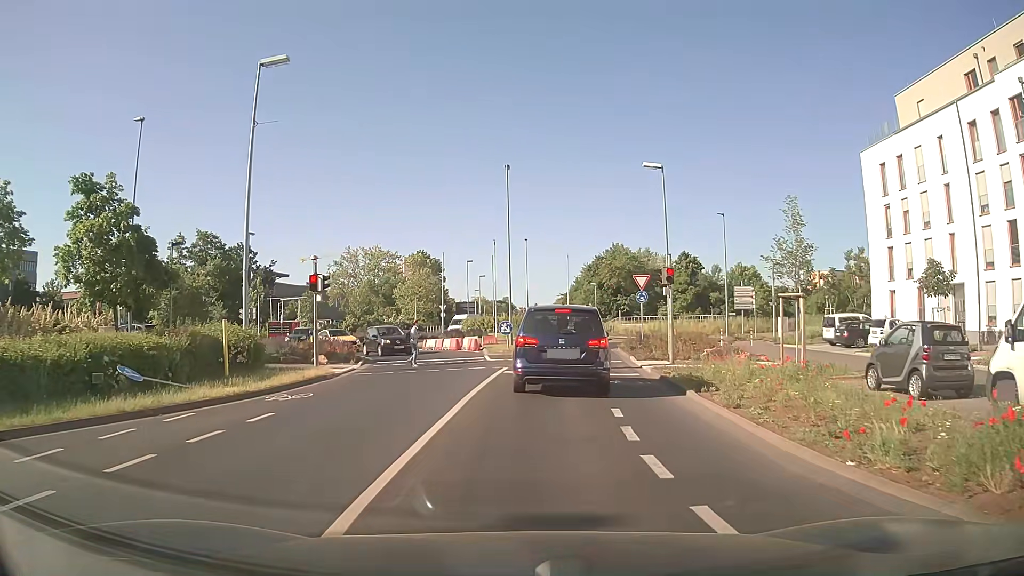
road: secondary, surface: asphalt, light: Day
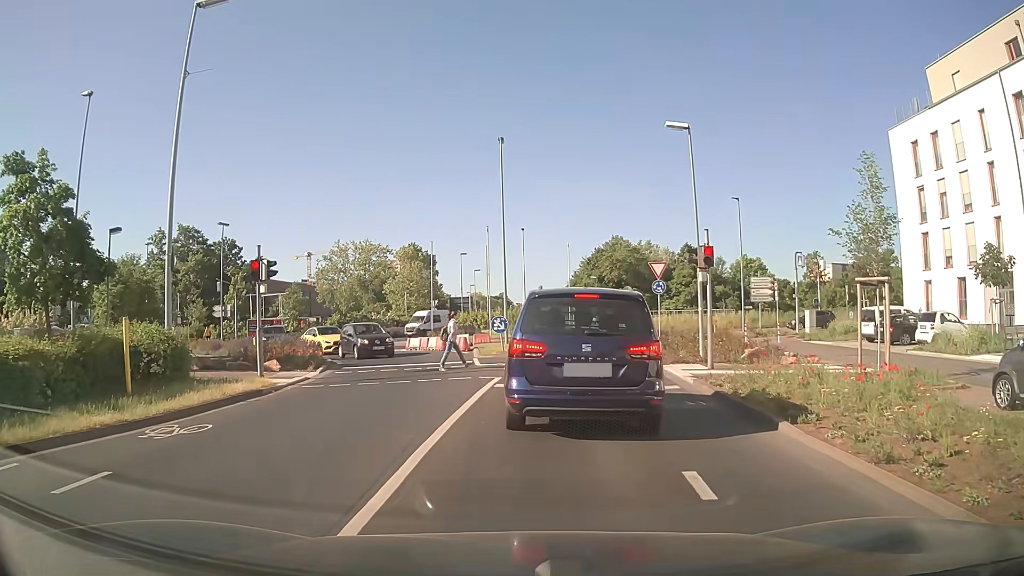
(0.0, +4.7) m; 0°
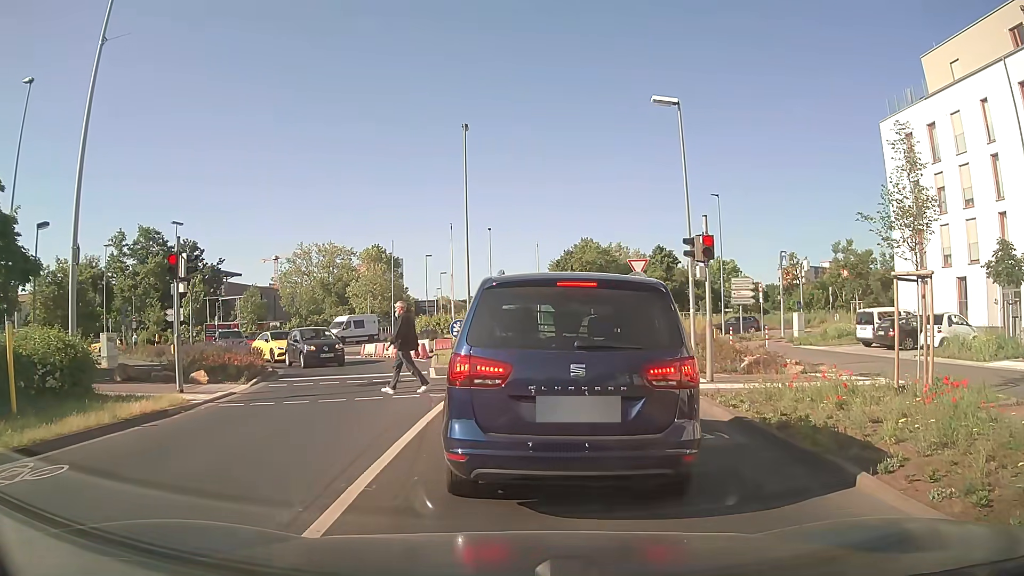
(+0.1, +2.8) m; +3°
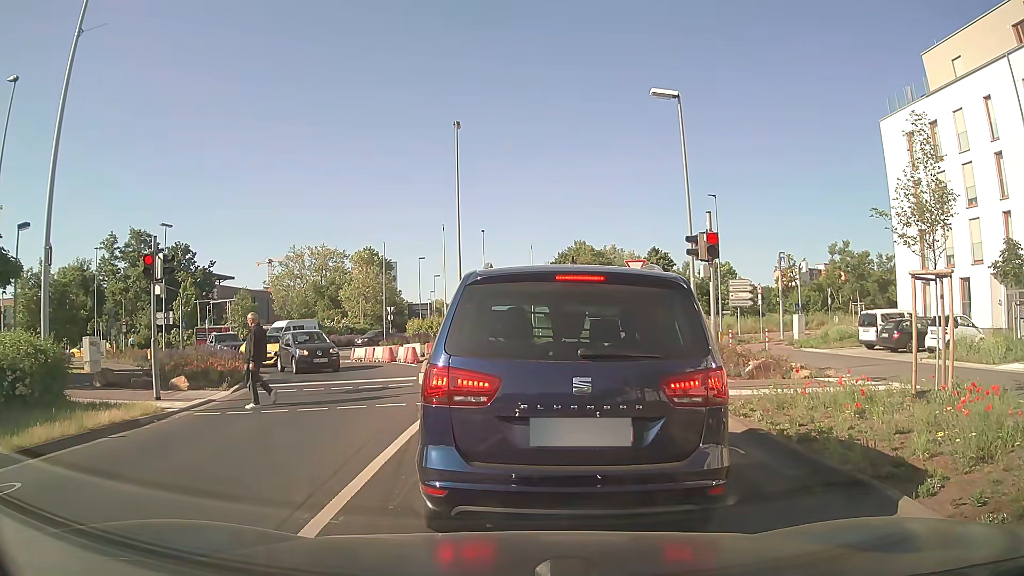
(0.0, +0.8) m; 0°
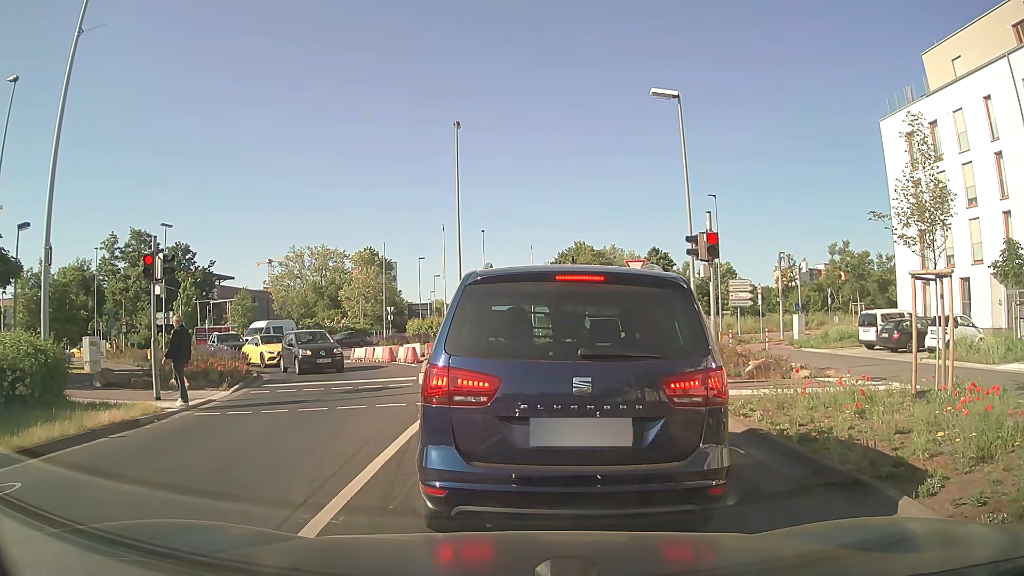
(0.0, 0.0) m; 0°
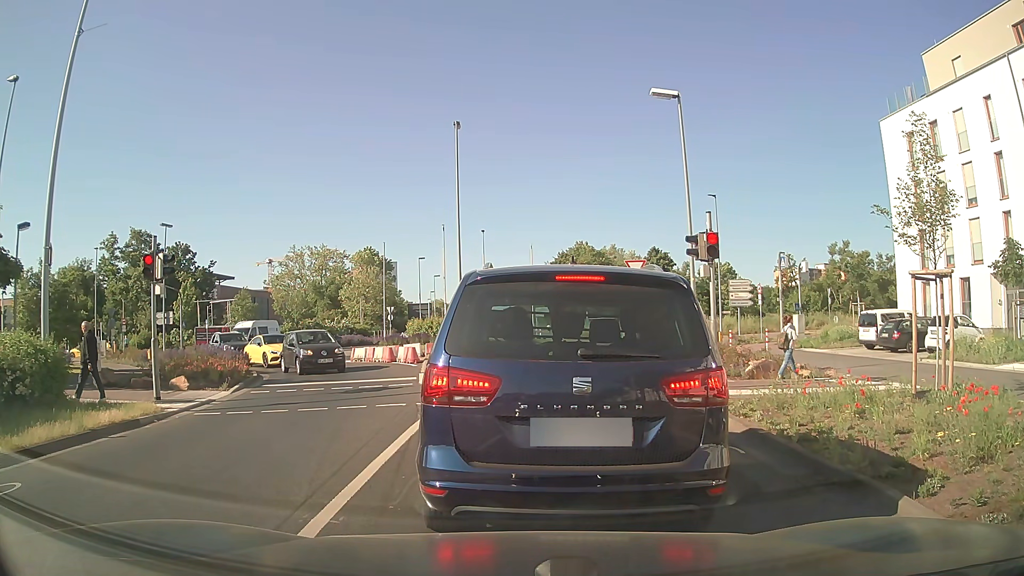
(0.0, 0.0) m; 0°
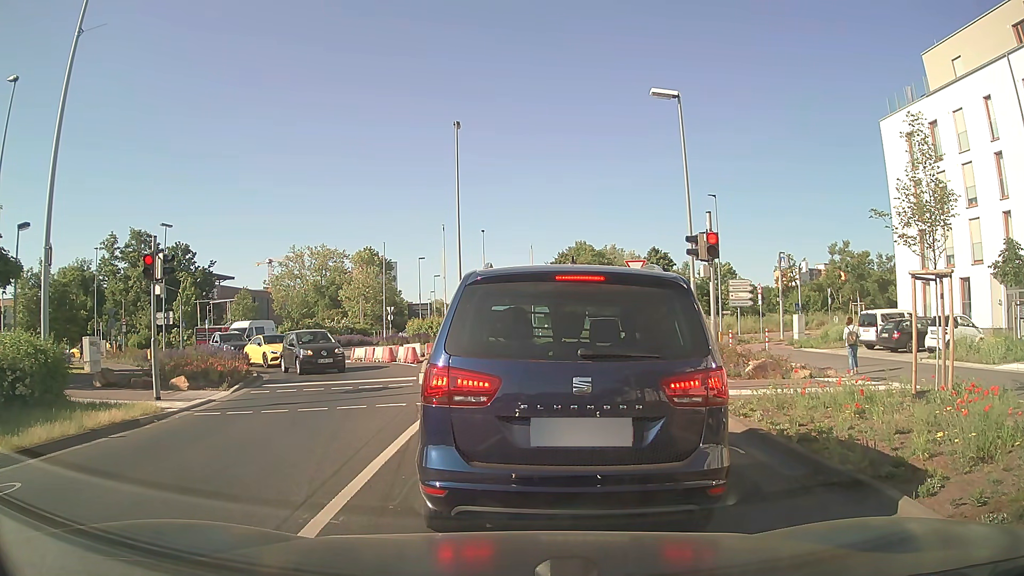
(0.0, 0.0) m; 0°
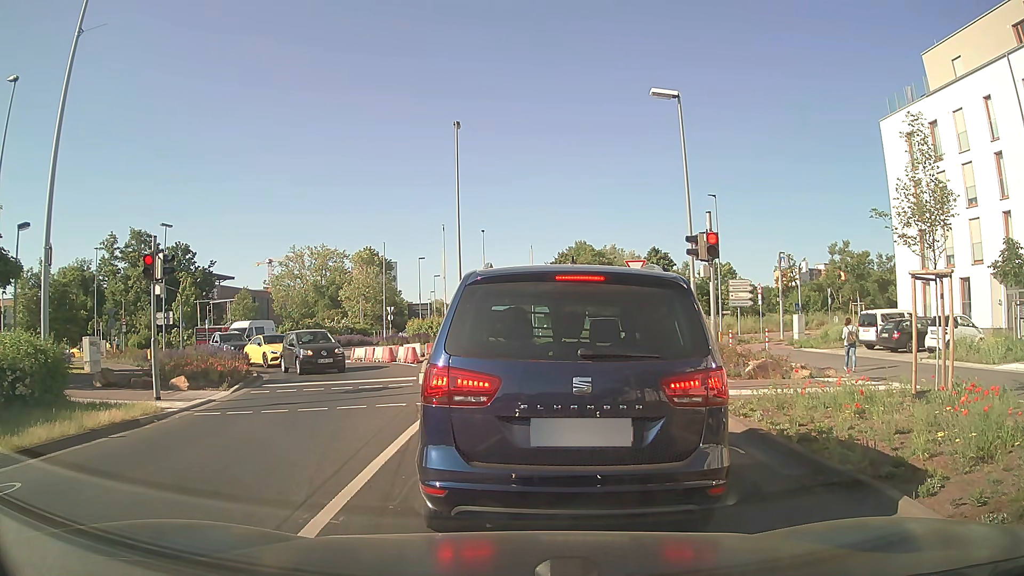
(0.0, 0.0) m; 0°
(0, +10) (+1, +20) (+1, +30) (+5, +39) (+8, +49) (+4, +58) (0, +67) (-1, +77) (-1, +87) (-2, +97) m
